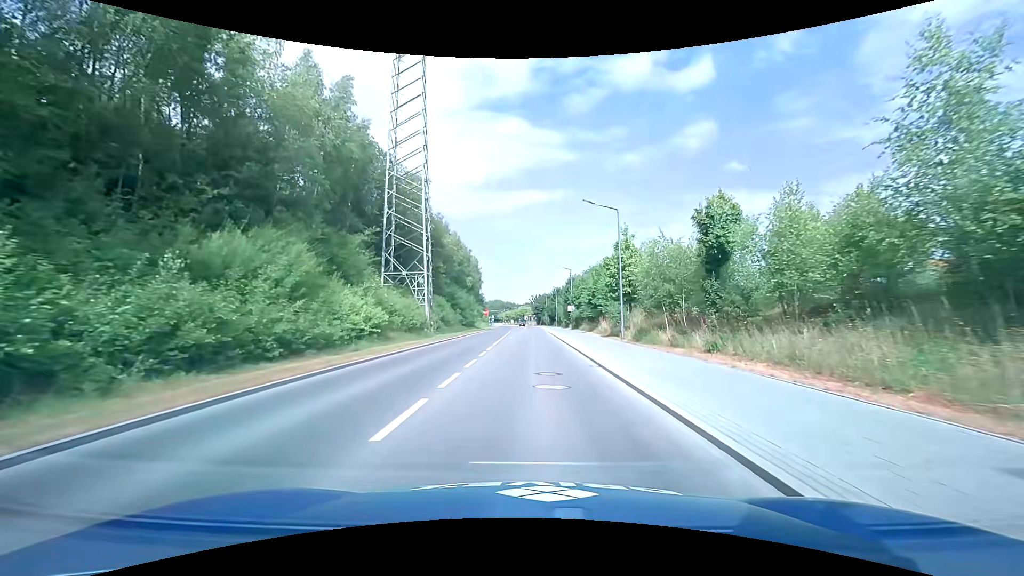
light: Day
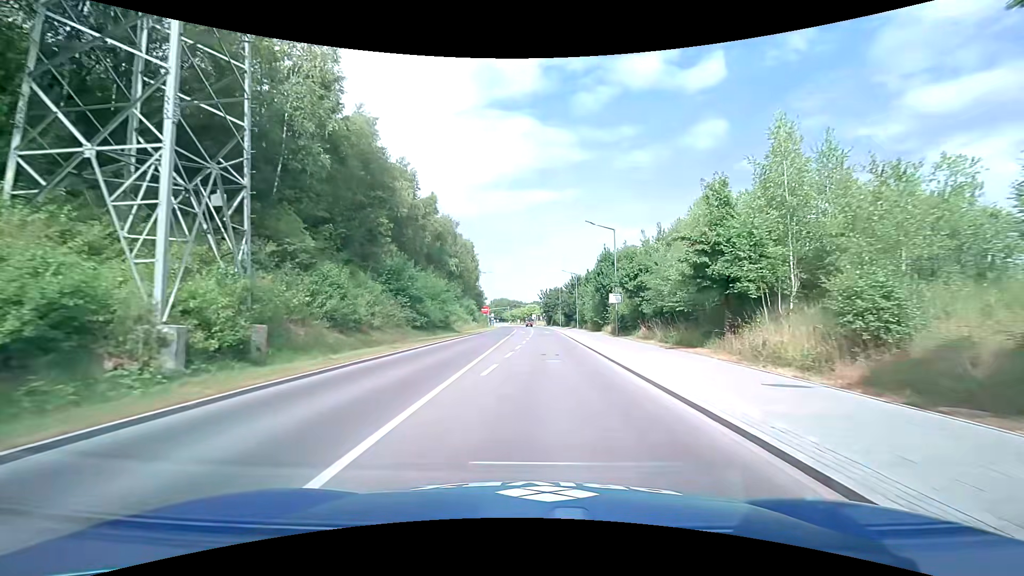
(-0.1, +29.0) m; 0°
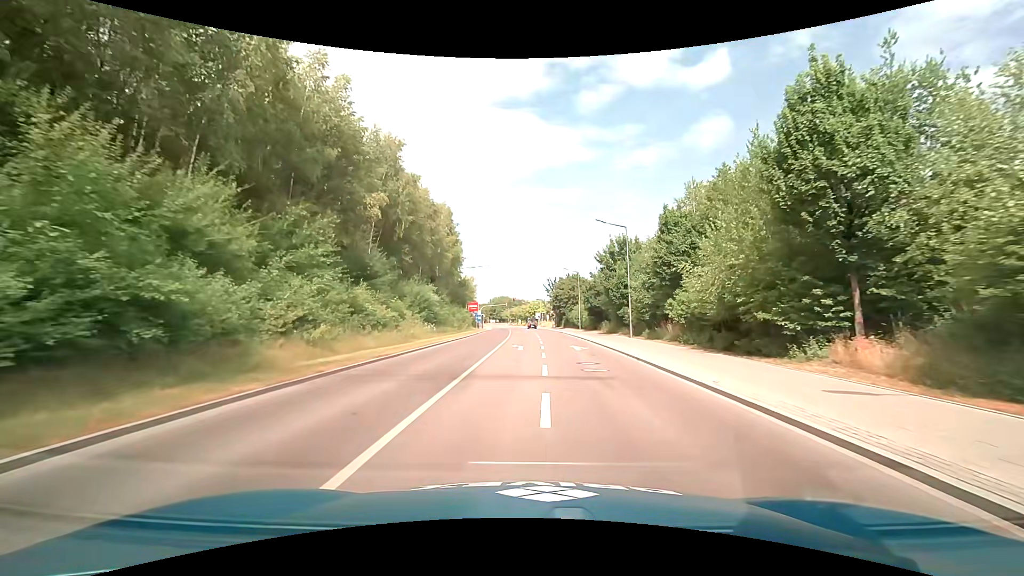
(-0.4, +36.0) m; -1°
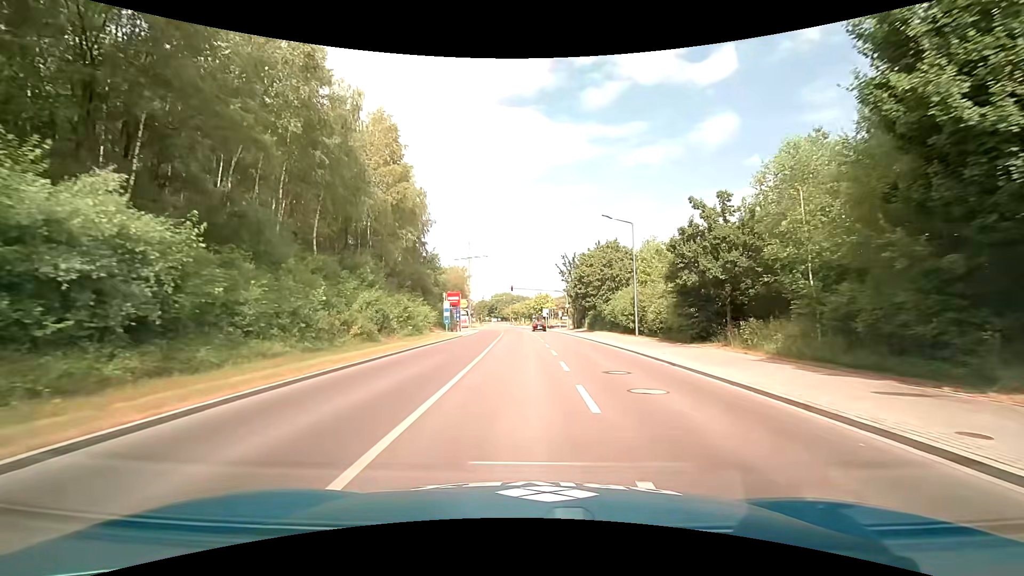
(+0.1, +35.1) m; 0°
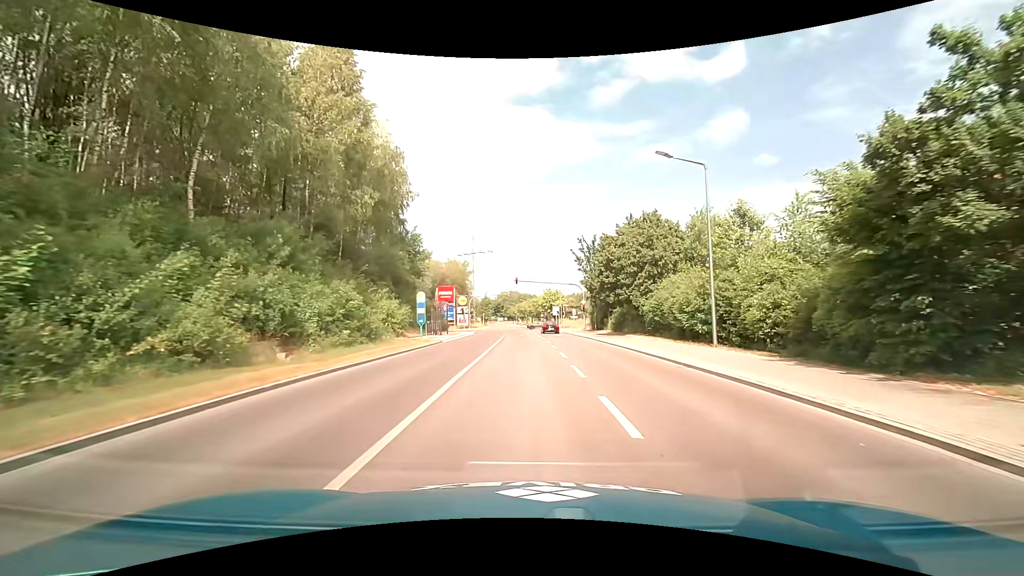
(-0.1, +13.4) m; -1°
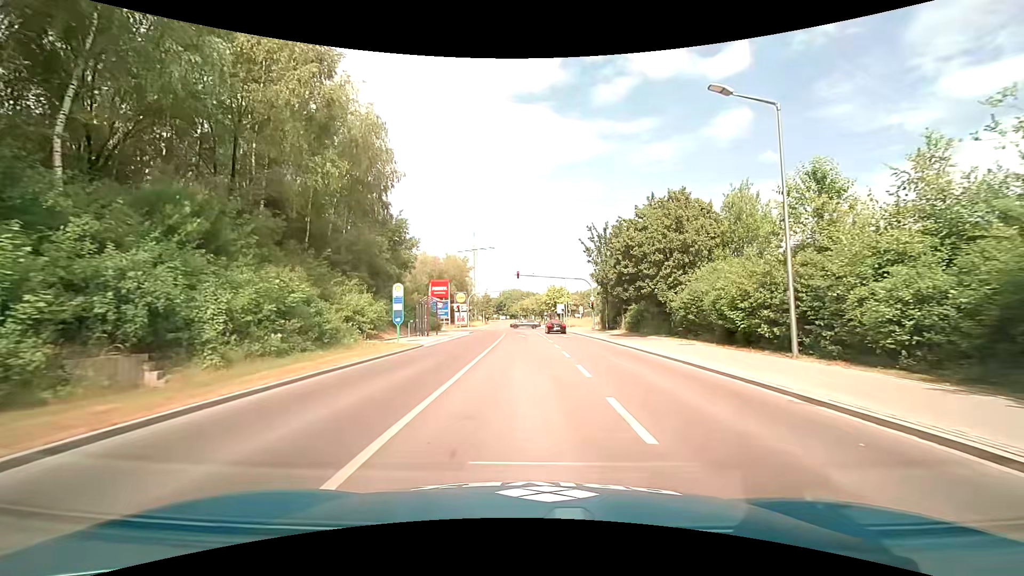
(0.0, +6.2) m; 0°
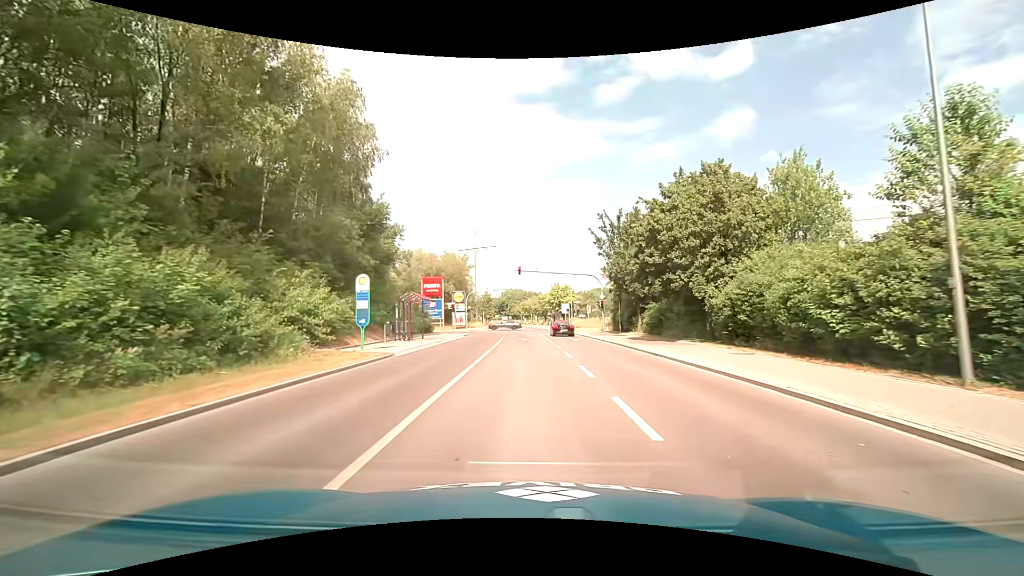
(0.0, +5.8) m; 0°
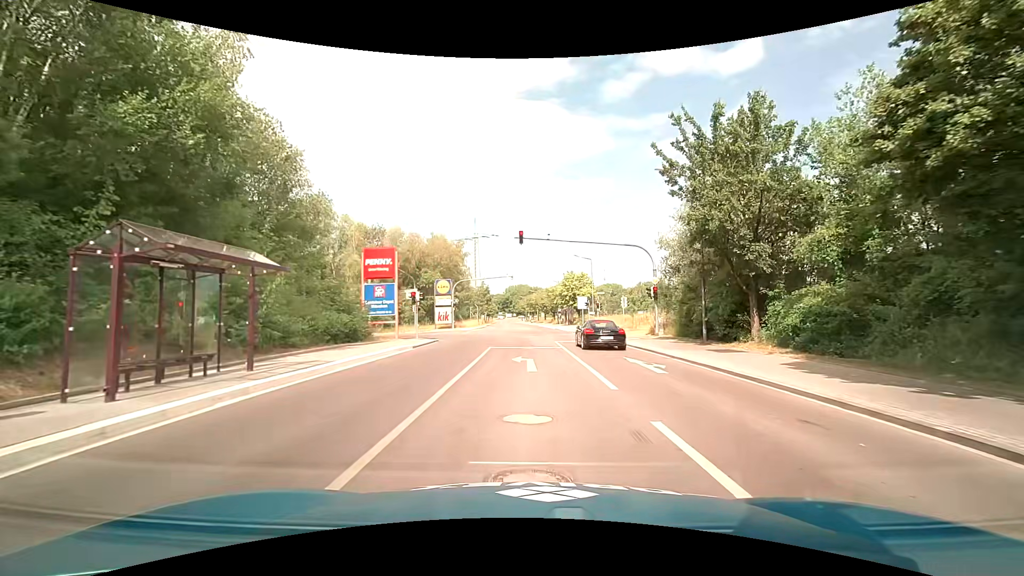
(-0.1, +19.8) m; -1°
